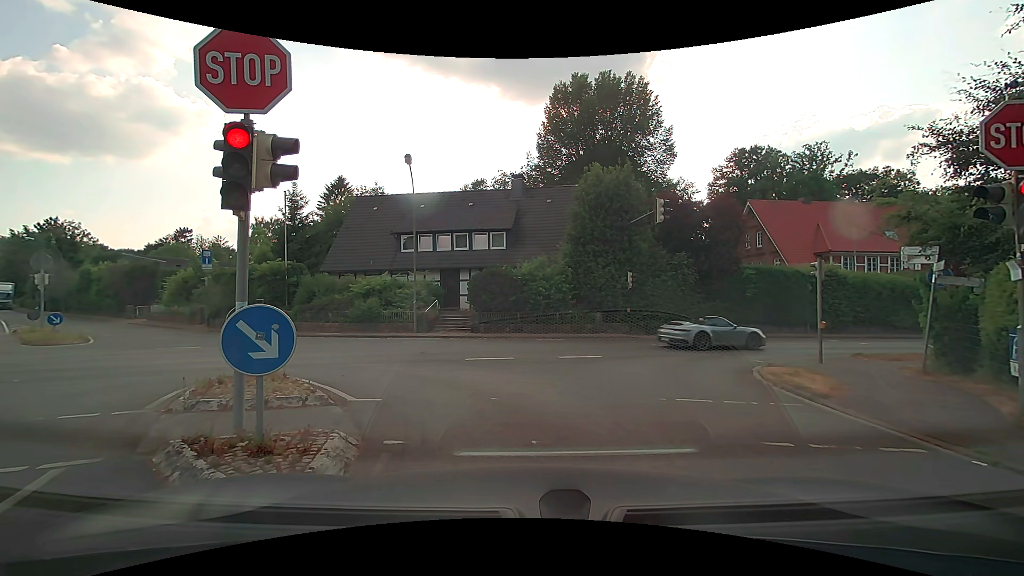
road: residential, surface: asphalt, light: Day
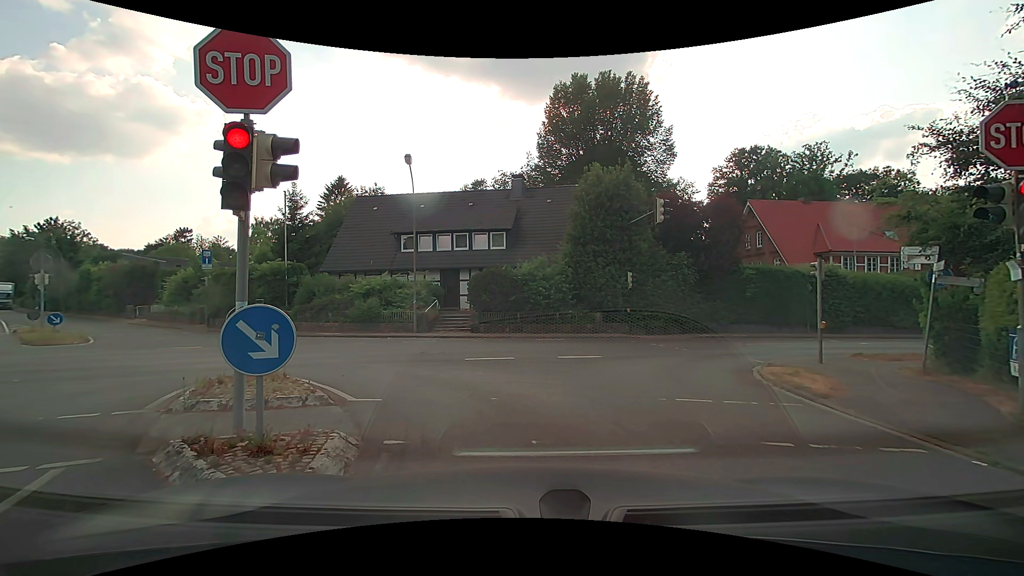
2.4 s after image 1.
(0.0, 0.0) m; 0°
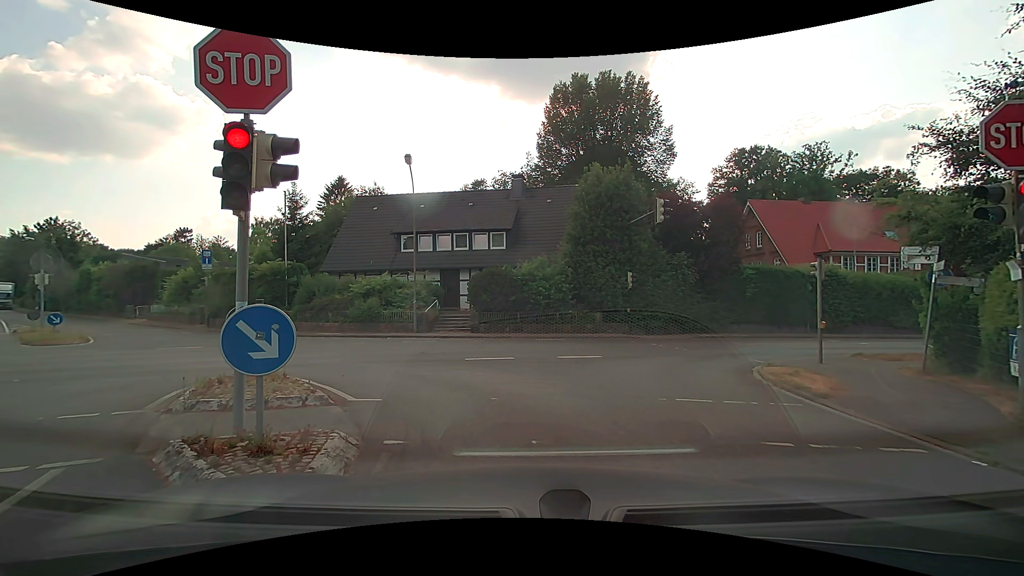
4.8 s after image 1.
(0.0, 0.0) m; 0°
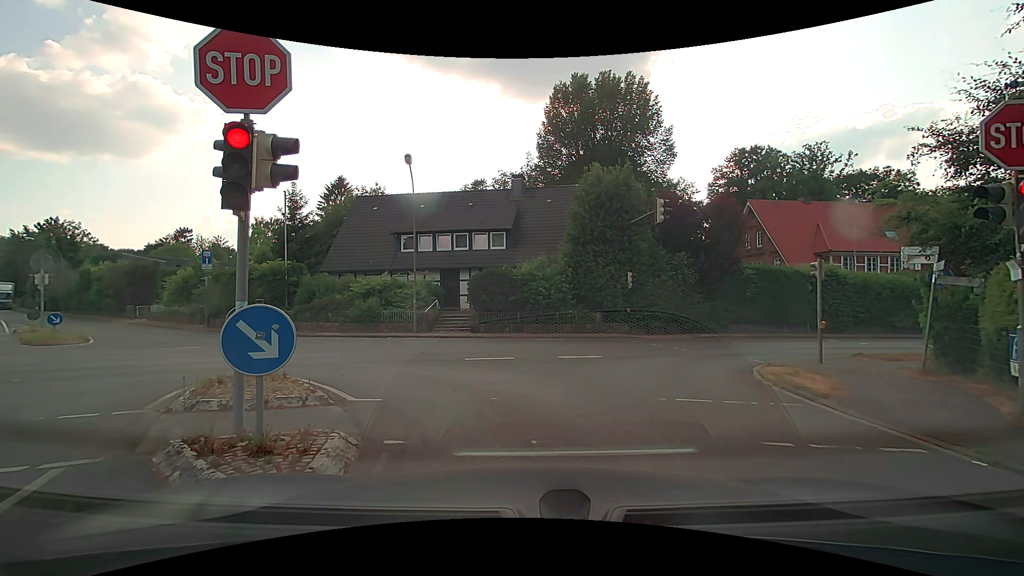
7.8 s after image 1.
(0.0, 0.0) m; 0°
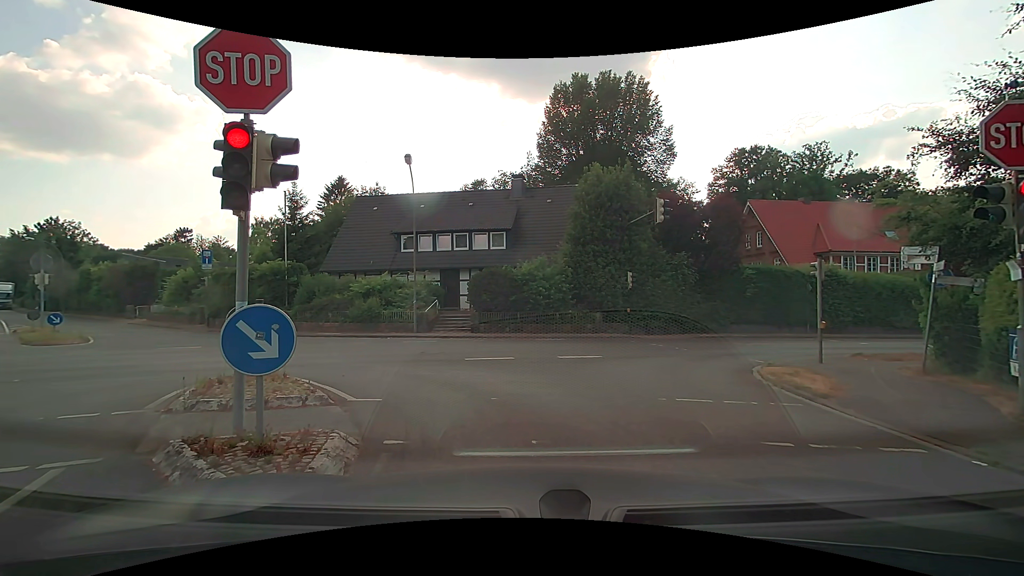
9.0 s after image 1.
(0.0, 0.0) m; 0°
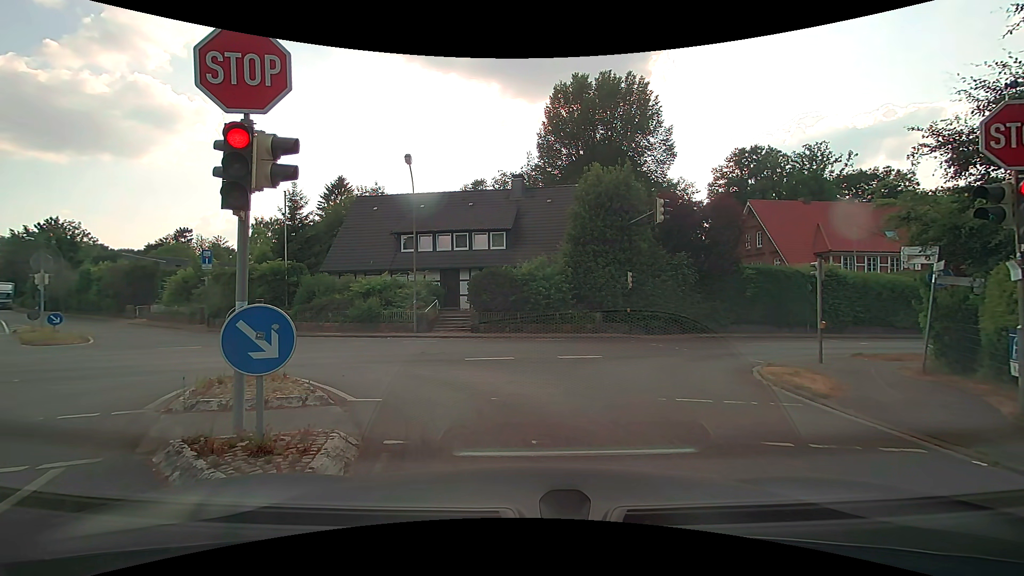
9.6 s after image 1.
(0.0, 0.0) m; 0°
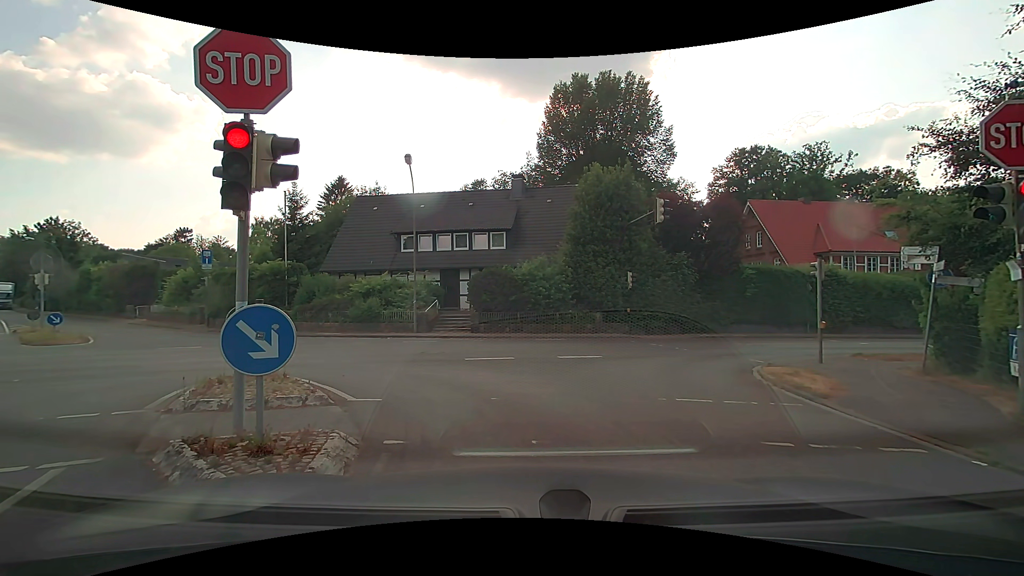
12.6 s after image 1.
(0.0, 0.0) m; 0°
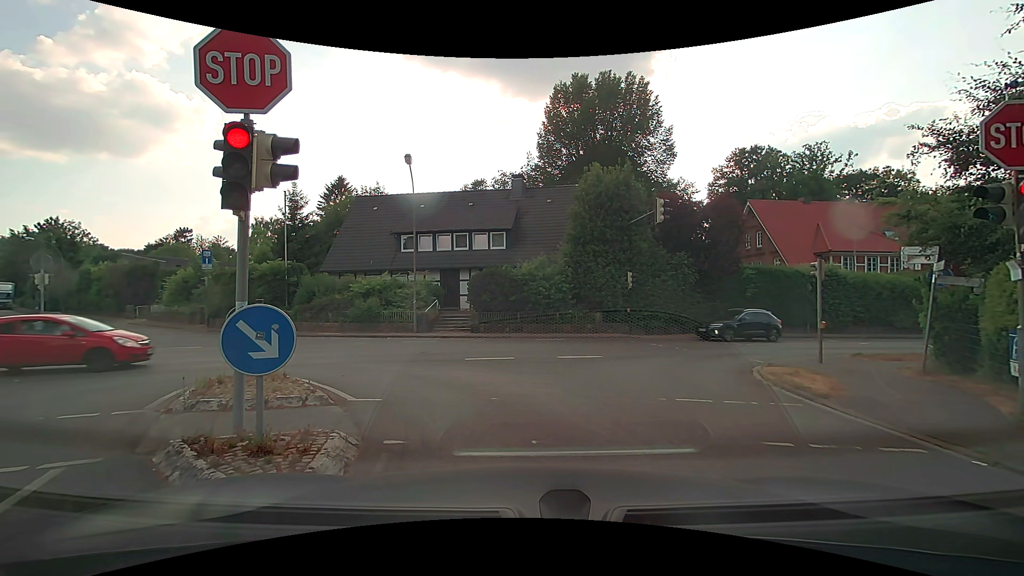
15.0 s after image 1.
(0.0, 0.0) m; 0°
(-1, +10) (-9, +16) (-19, +16) (-28, +13) (-38, +9) (-47, +6) (-56, +2) (-66, -1) (-75, -5) (-85, -8) m
